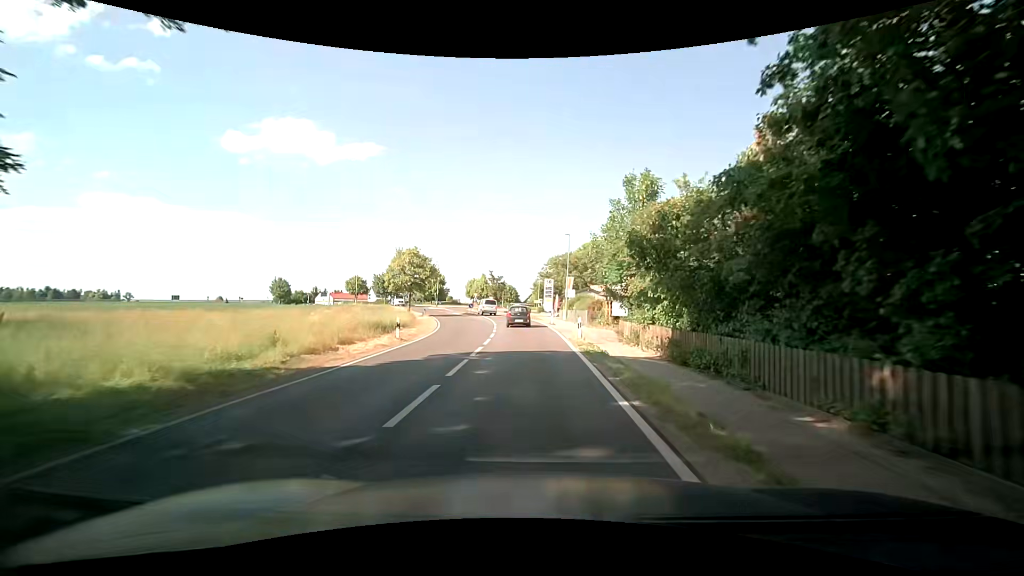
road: secondary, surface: asphalt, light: Day
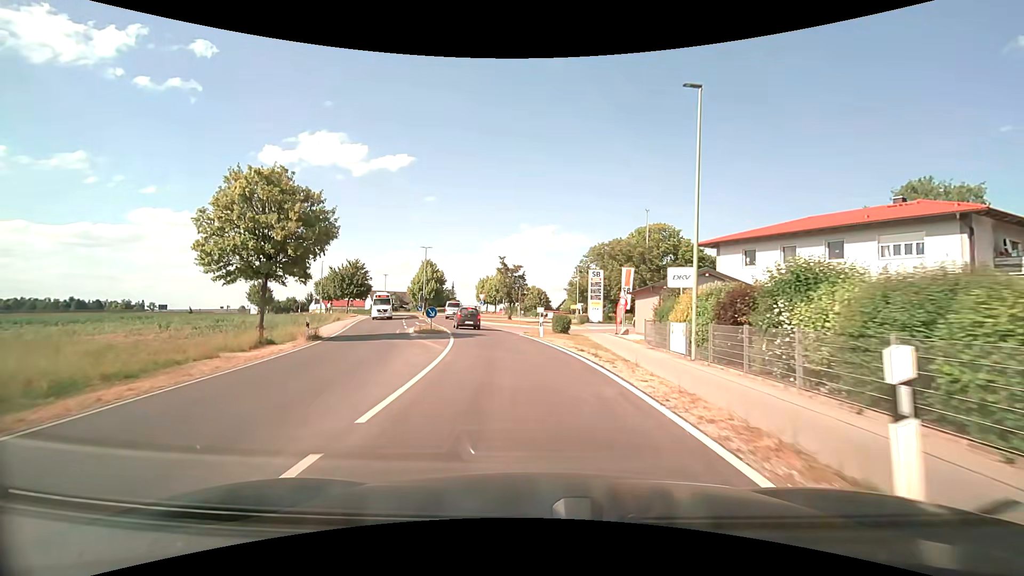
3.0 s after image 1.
(-1.3, +34.5) m; -5°
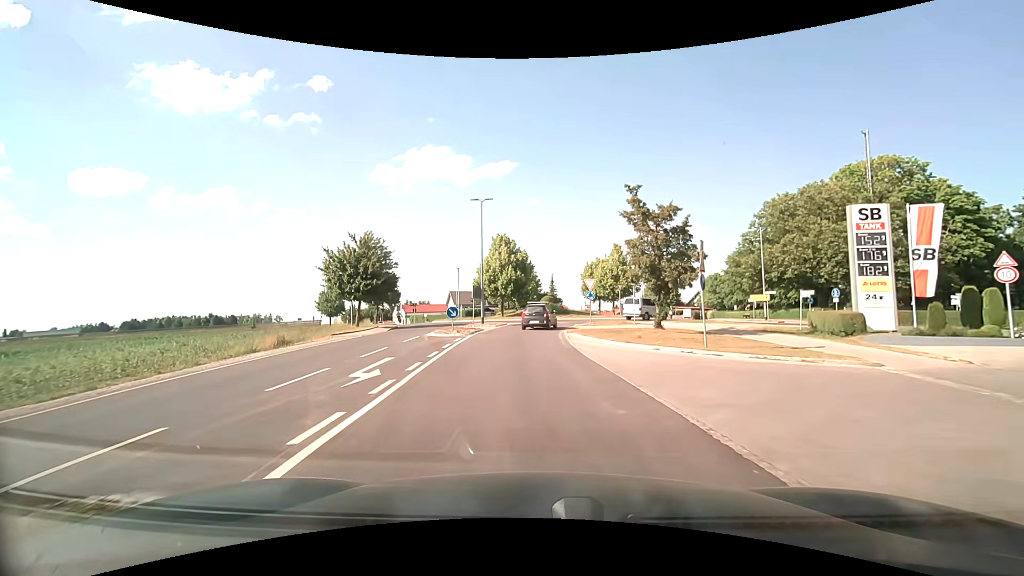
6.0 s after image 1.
(-2.9, +30.5) m; -12°
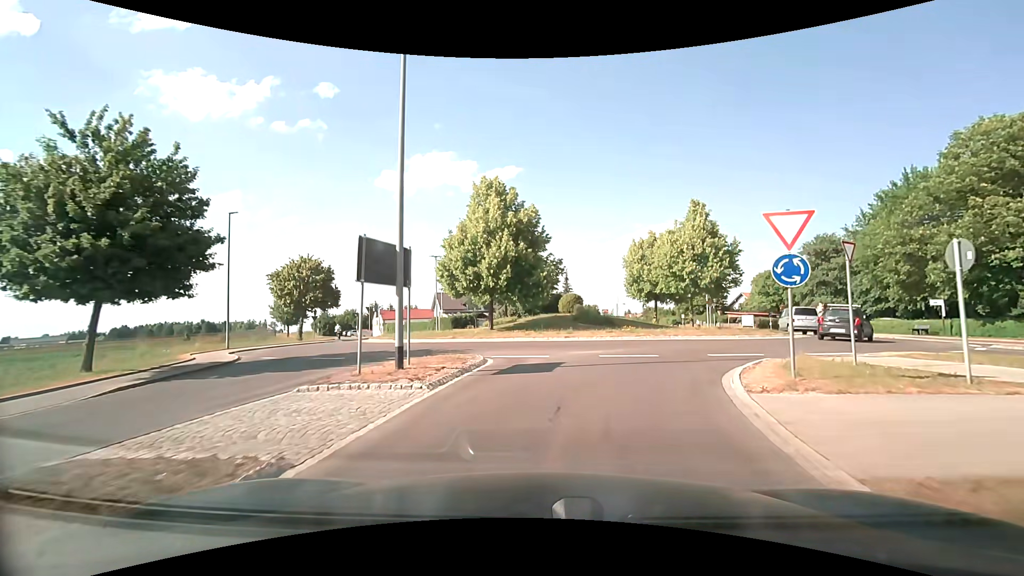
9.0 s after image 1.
(-1.0, +24.1) m; -2°
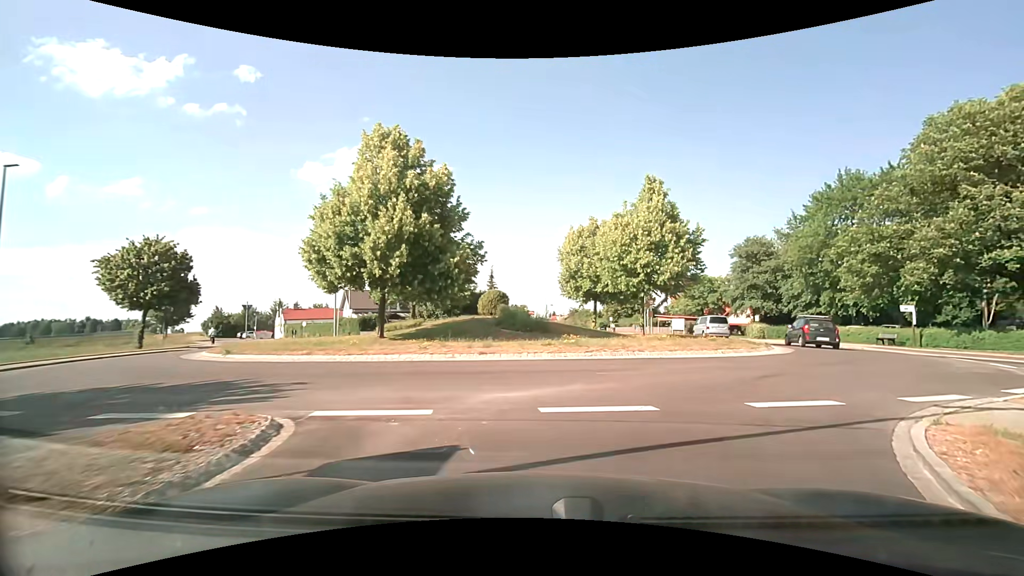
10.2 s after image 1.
(+0.4, +7.5) m; +8°
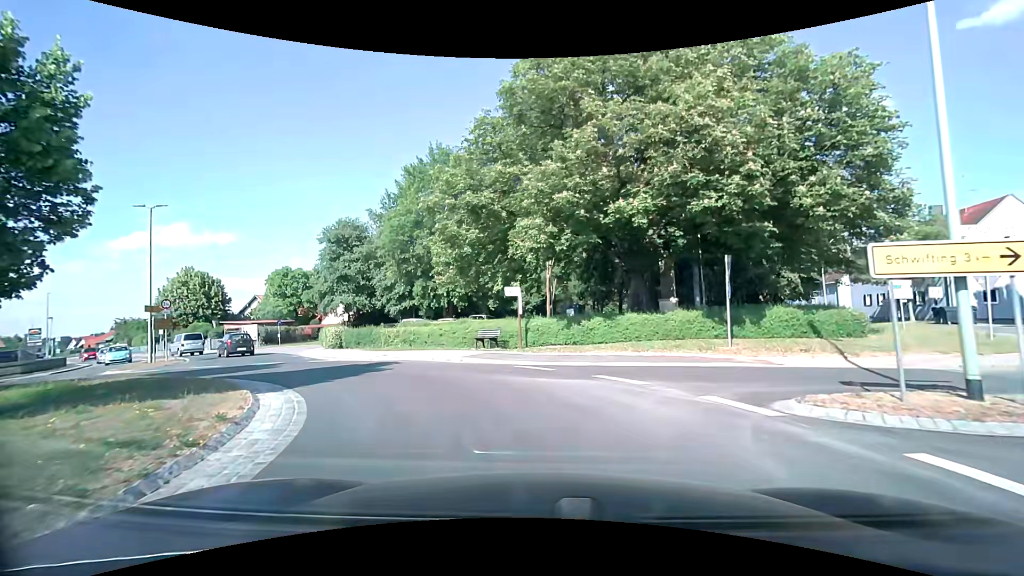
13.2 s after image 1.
(+7.3, +15.0) m; +43°
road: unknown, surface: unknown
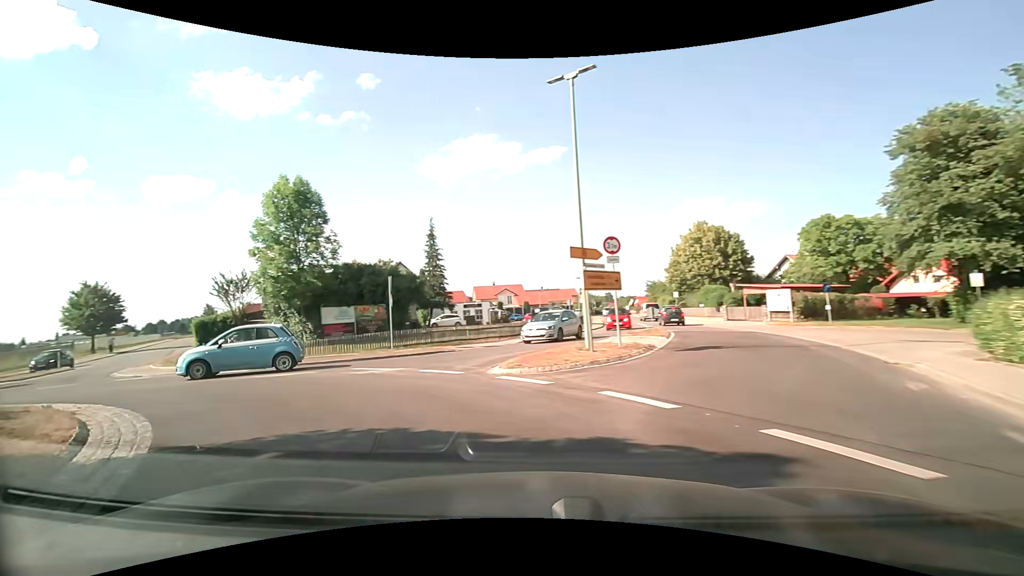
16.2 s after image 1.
(-7.4, +17.2) m; -54°
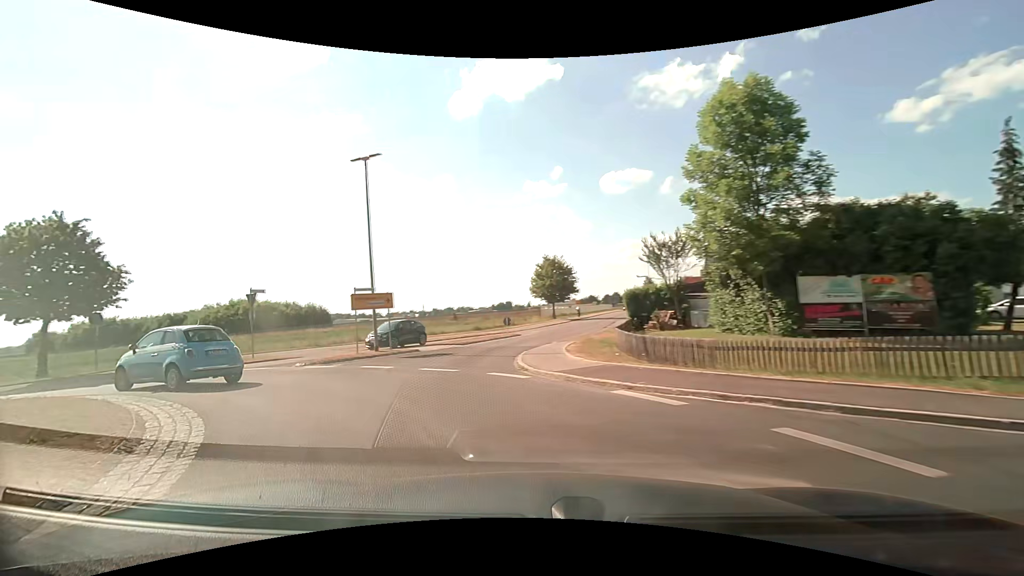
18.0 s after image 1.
(-4.7, +10.8) m; -47°
(-2, +10) (-4, +20) (-2, +29) (0, +39) (+2, +49) (+4, +59) (+6, +69) (+8, +78) (+10, +88) (+11, +98) m
